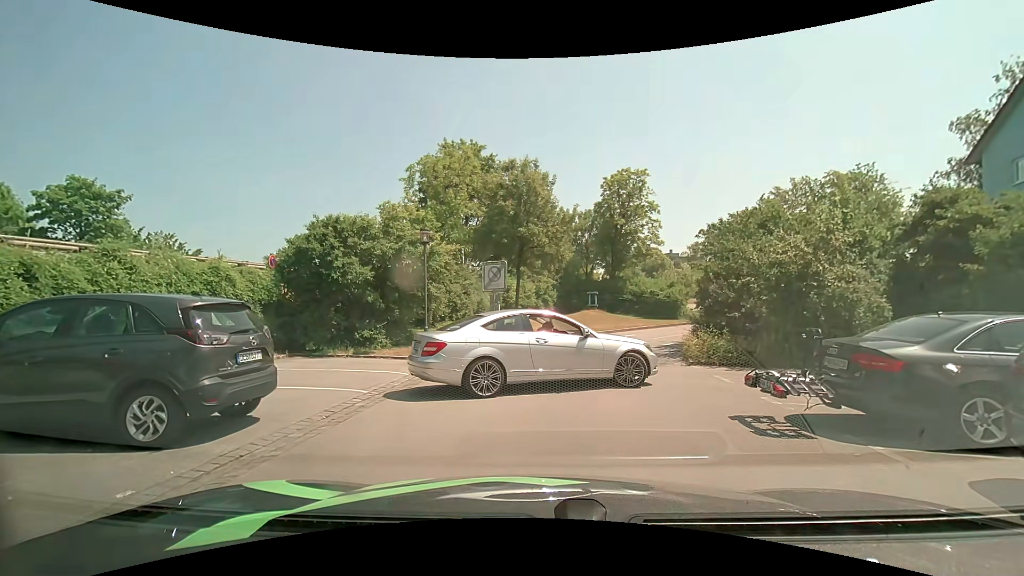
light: Day
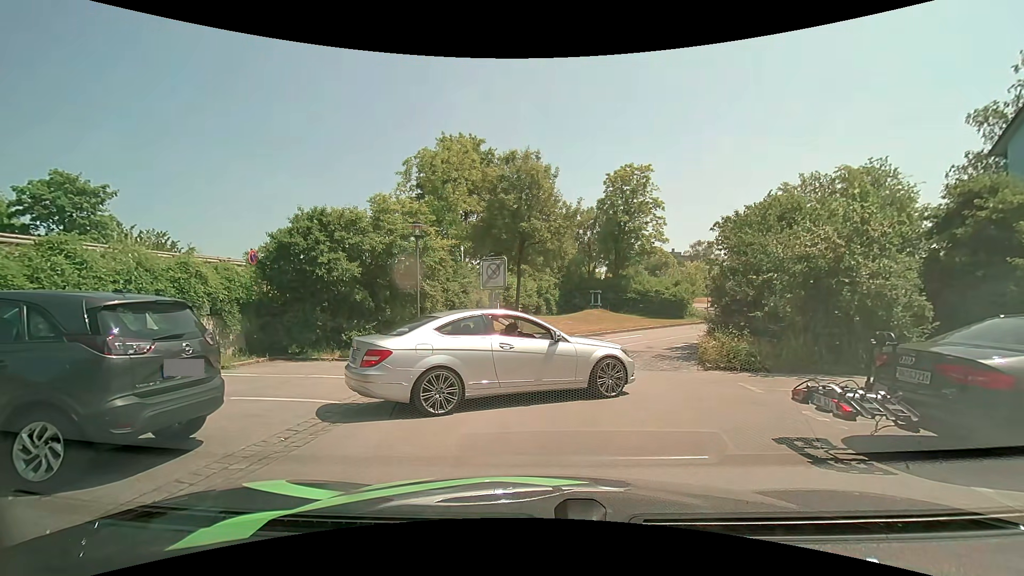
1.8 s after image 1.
(0.0, +1.1) m; 0°
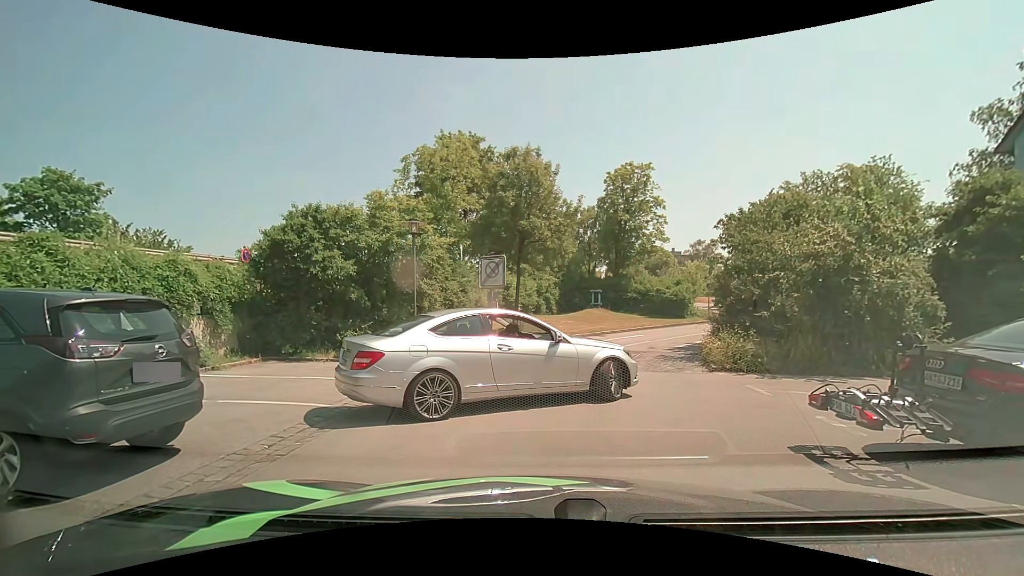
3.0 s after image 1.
(0.0, +0.3) m; 0°
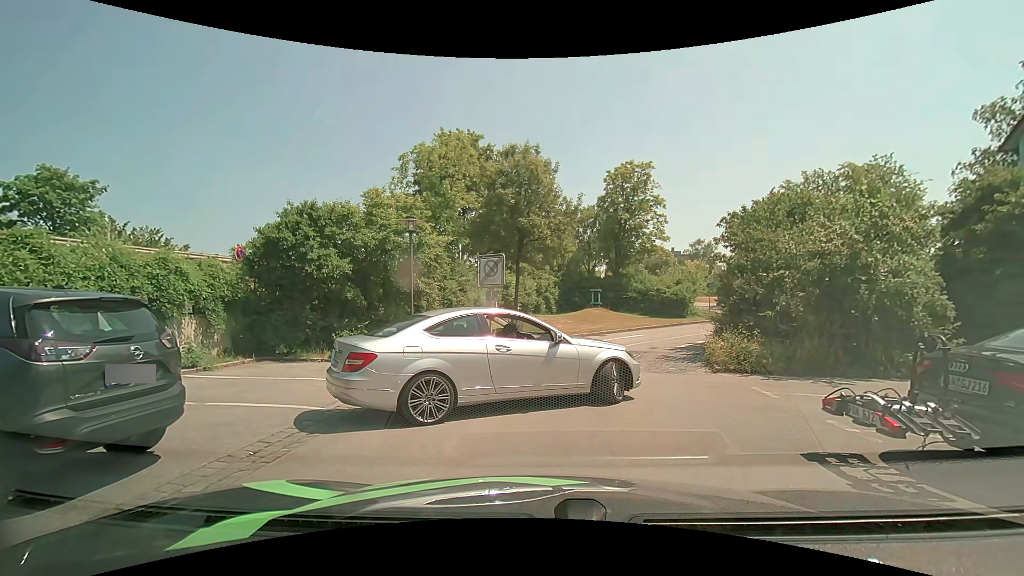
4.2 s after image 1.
(0.0, +0.3) m; 0°
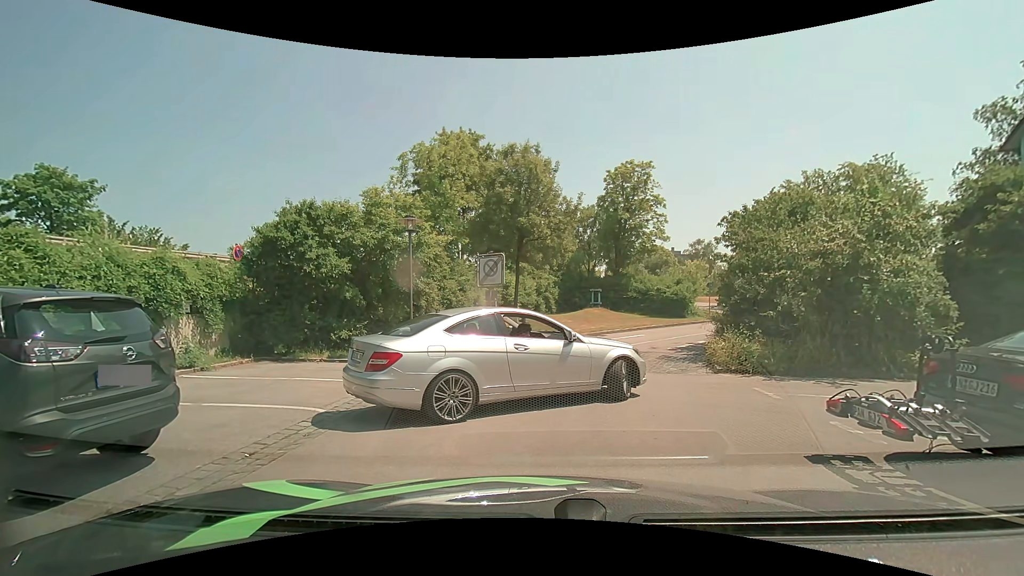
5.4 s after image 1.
(0.0, +0.1) m; 0°
